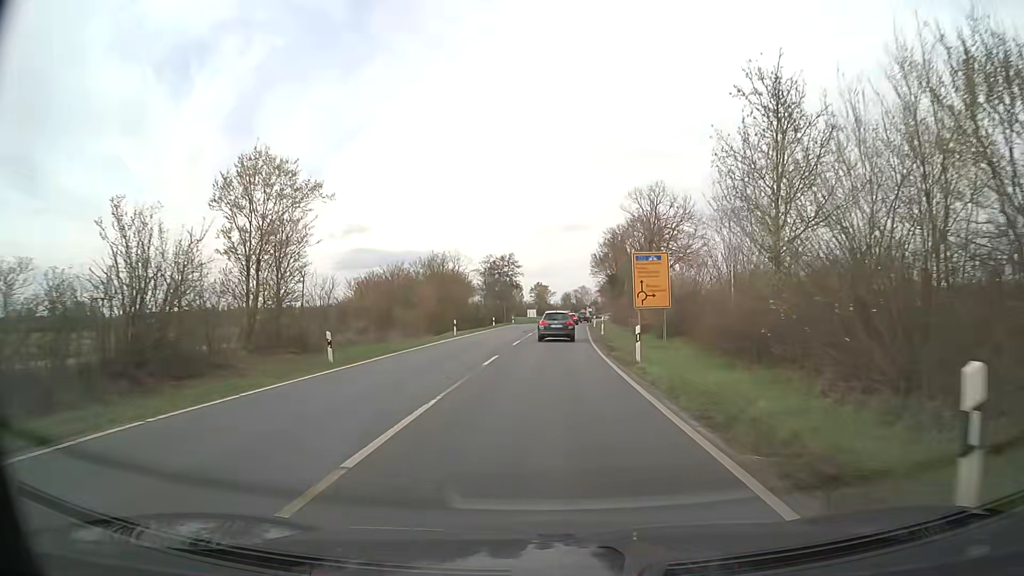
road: secondary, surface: asphalt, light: Day
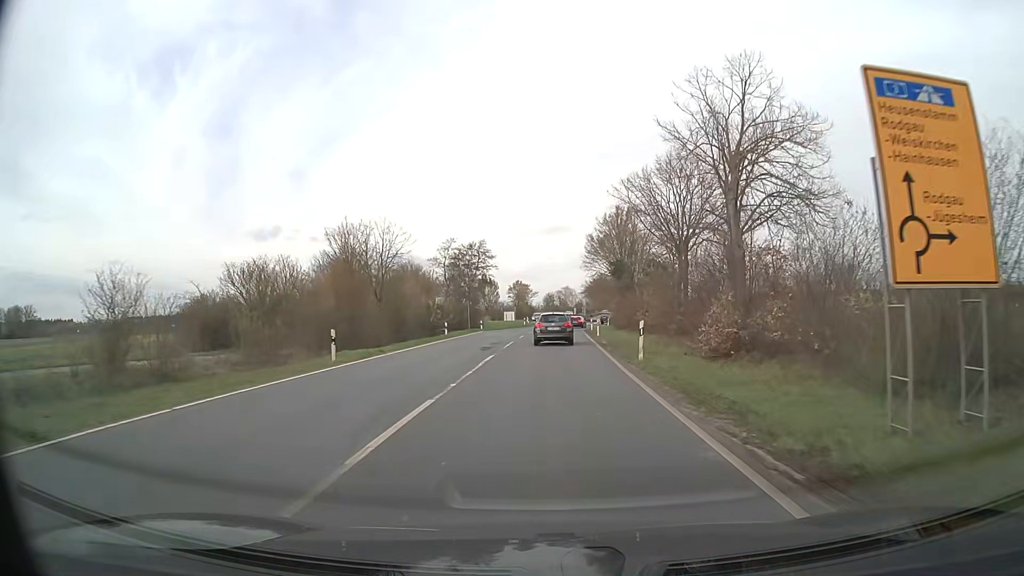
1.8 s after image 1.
(+0.2, +23.2) m; +2°
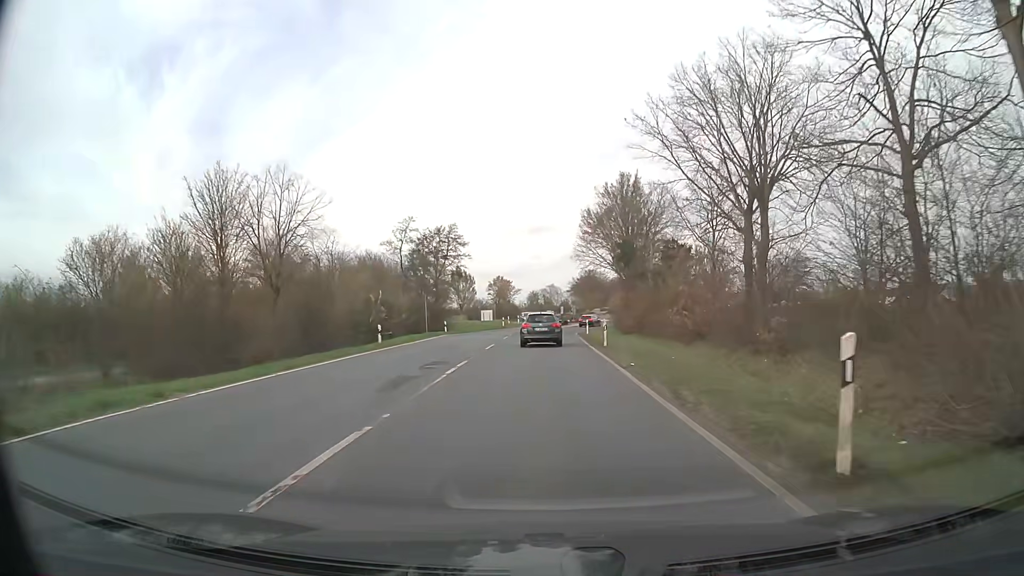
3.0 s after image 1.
(+0.1, +15.1) m; +1°
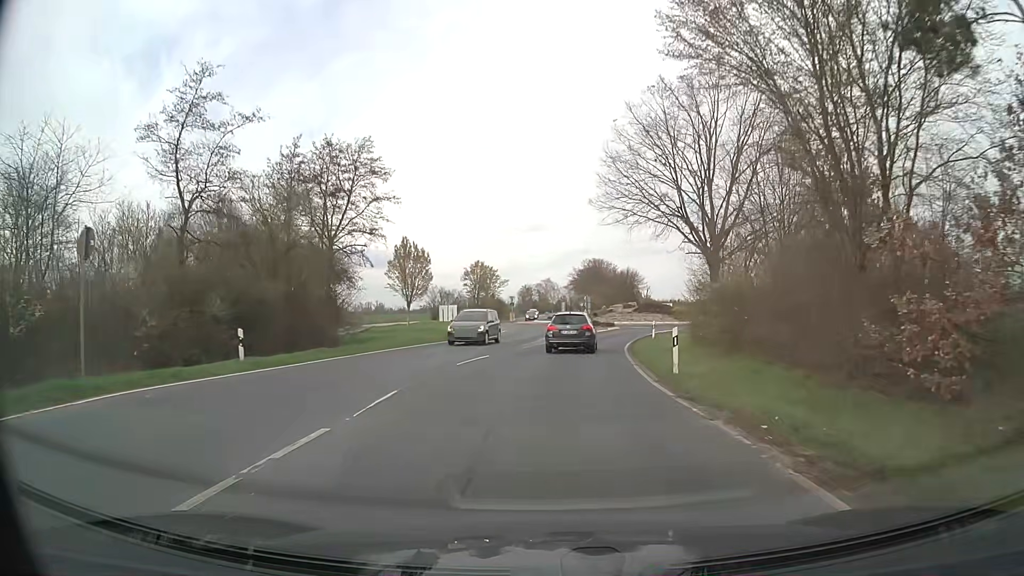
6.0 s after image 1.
(+0.2, +36.0) m; 0°
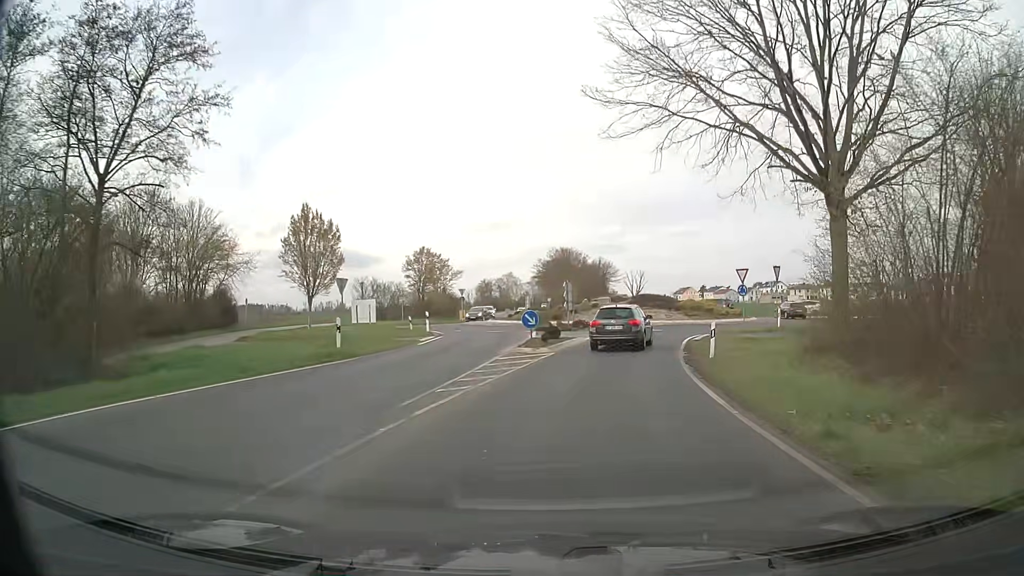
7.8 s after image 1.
(+0.4, +19.2) m; +3°
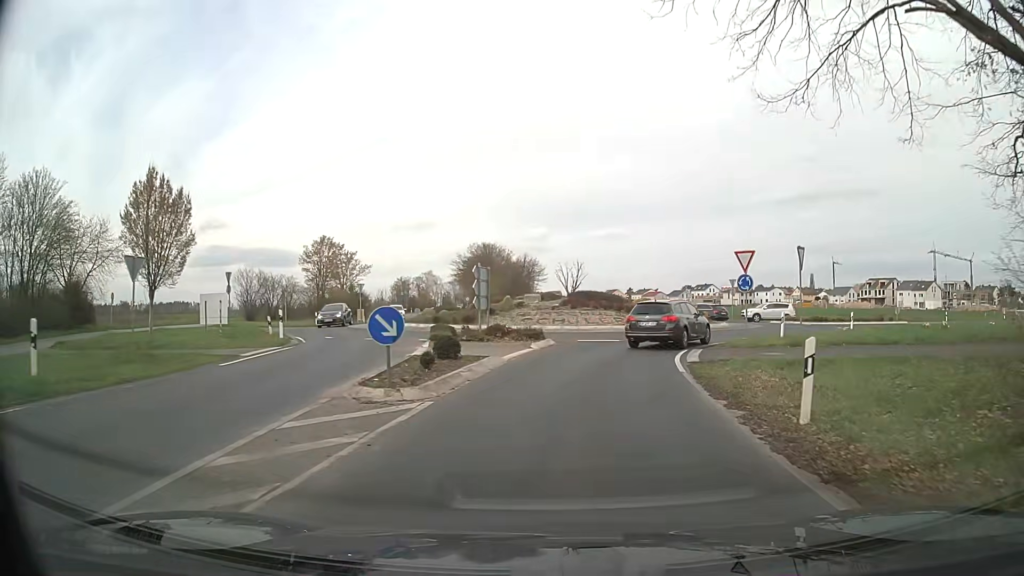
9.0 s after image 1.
(+0.7, +11.5) m; +7°
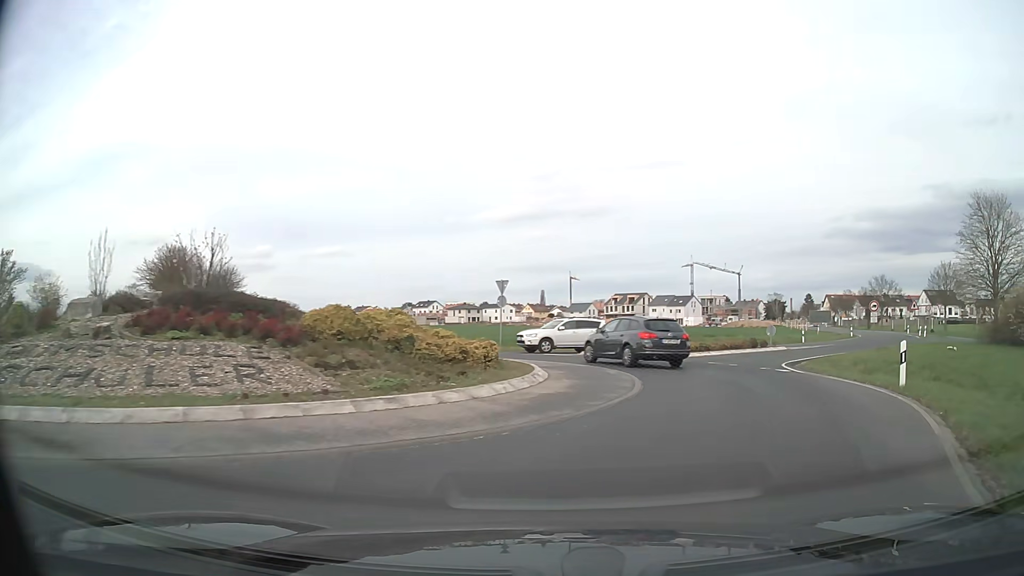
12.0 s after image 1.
(+3.5, +23.5) m; +23°
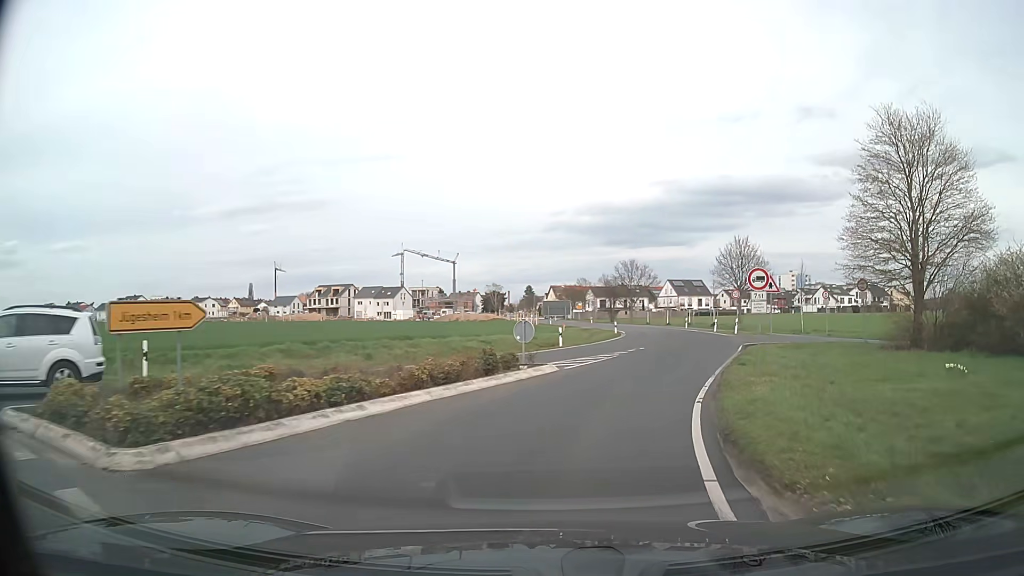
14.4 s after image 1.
(+5.5, +20.2) m; +24°
